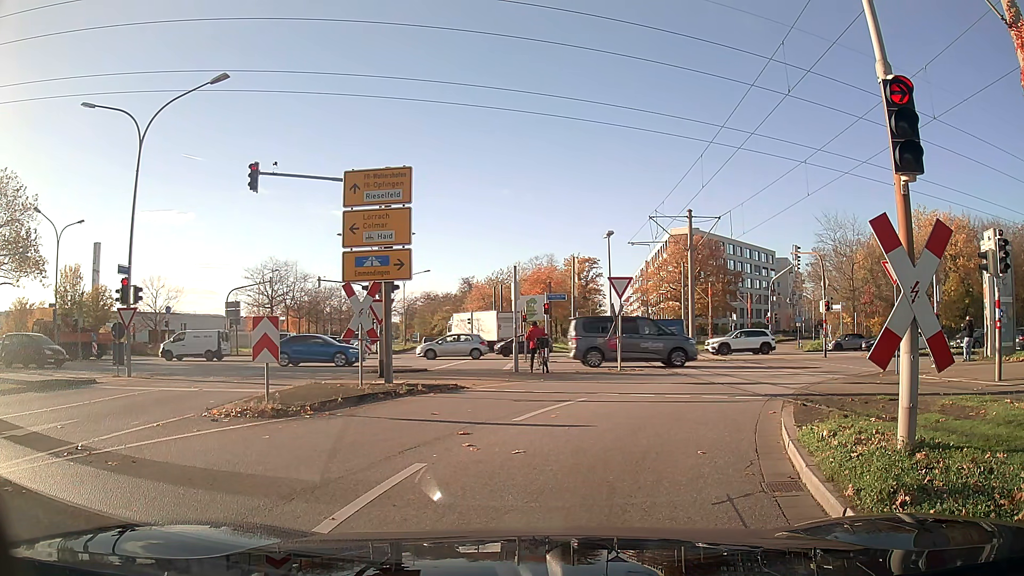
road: tertiary_link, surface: asphalt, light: Day
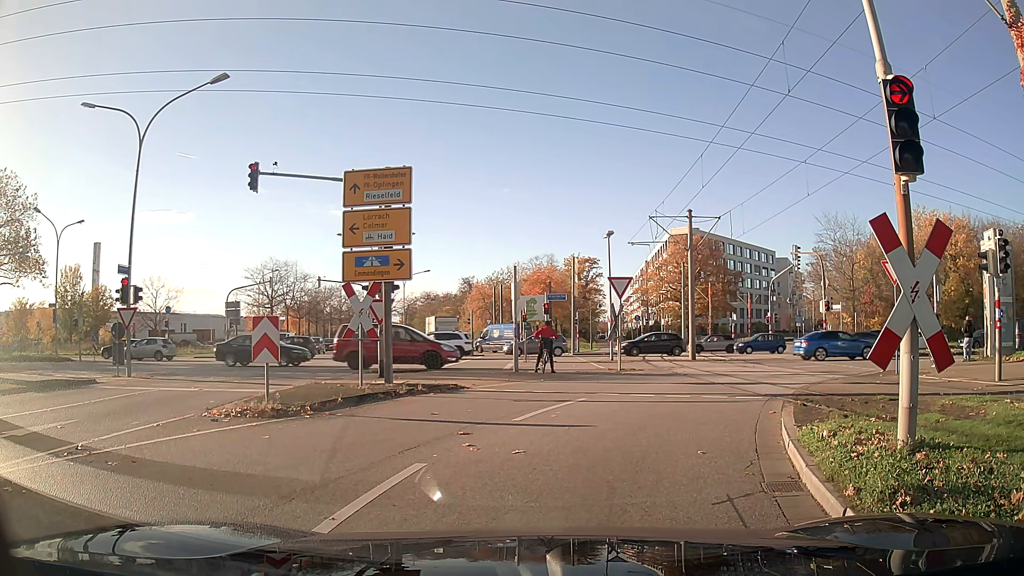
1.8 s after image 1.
(0.0, 0.0) m; 0°
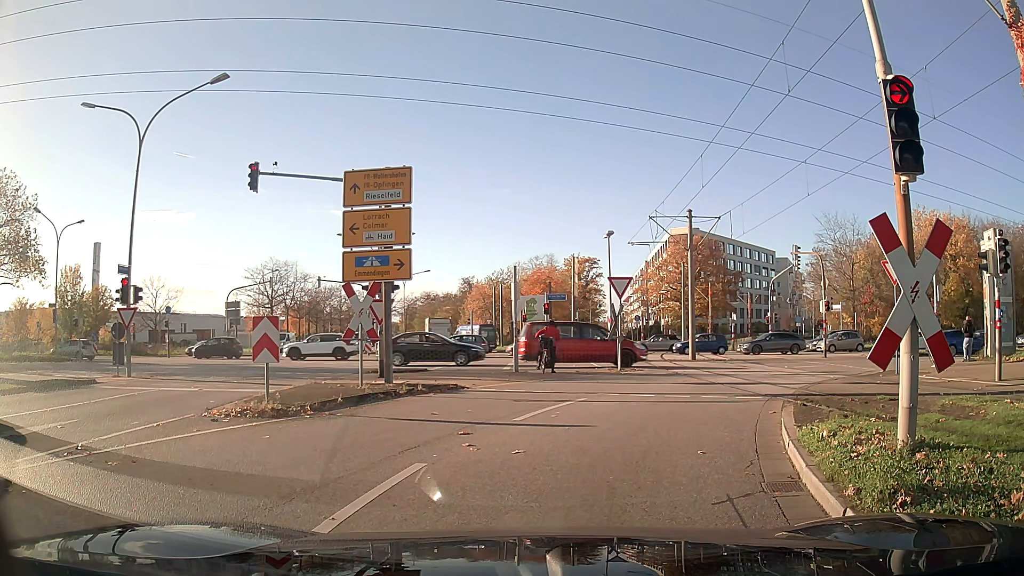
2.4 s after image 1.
(0.0, 0.0) m; 0°
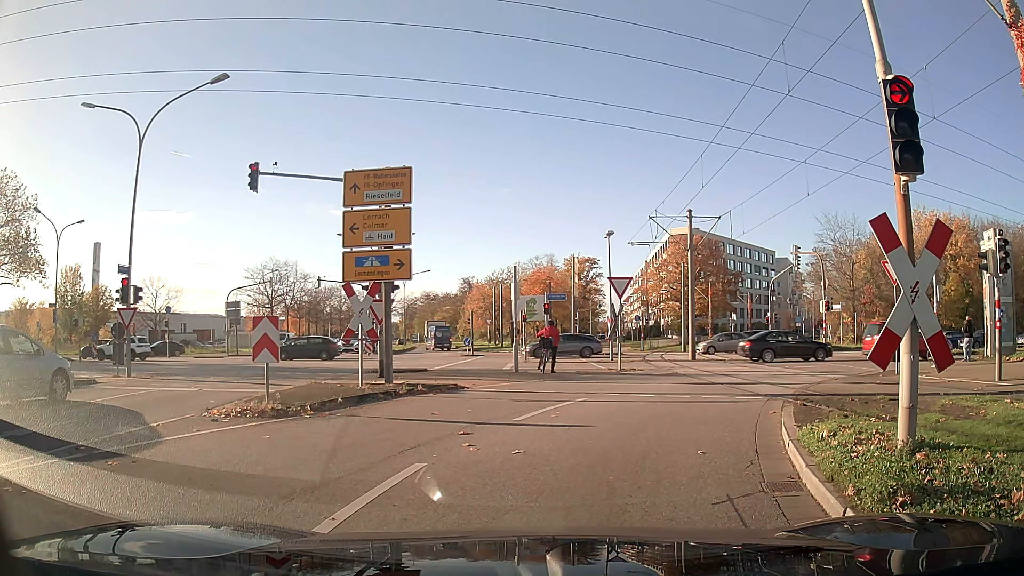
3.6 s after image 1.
(0.0, 0.0) m; 0°
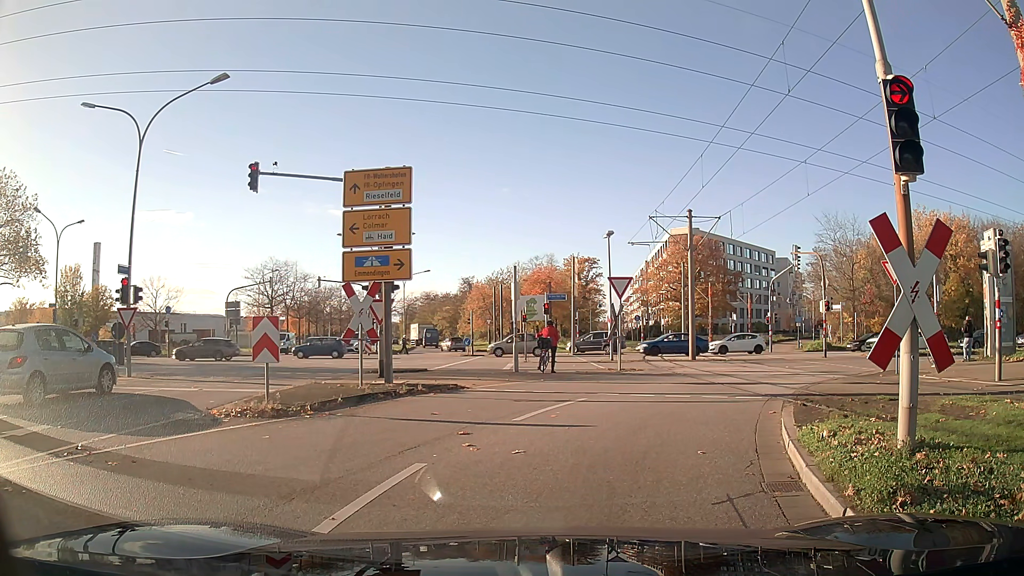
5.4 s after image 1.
(0.0, 0.0) m; 0°
